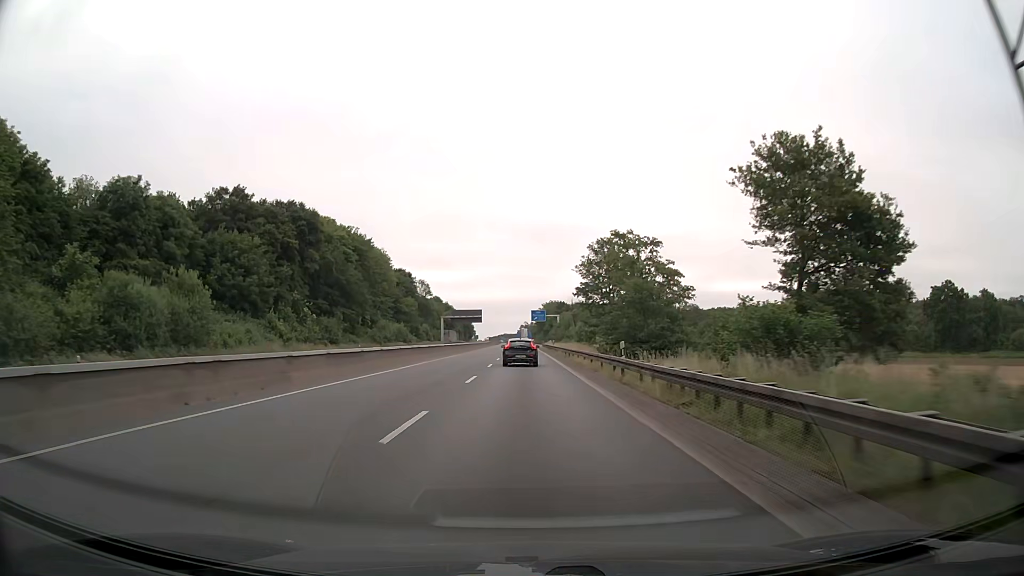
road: trunk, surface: asphalt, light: Day
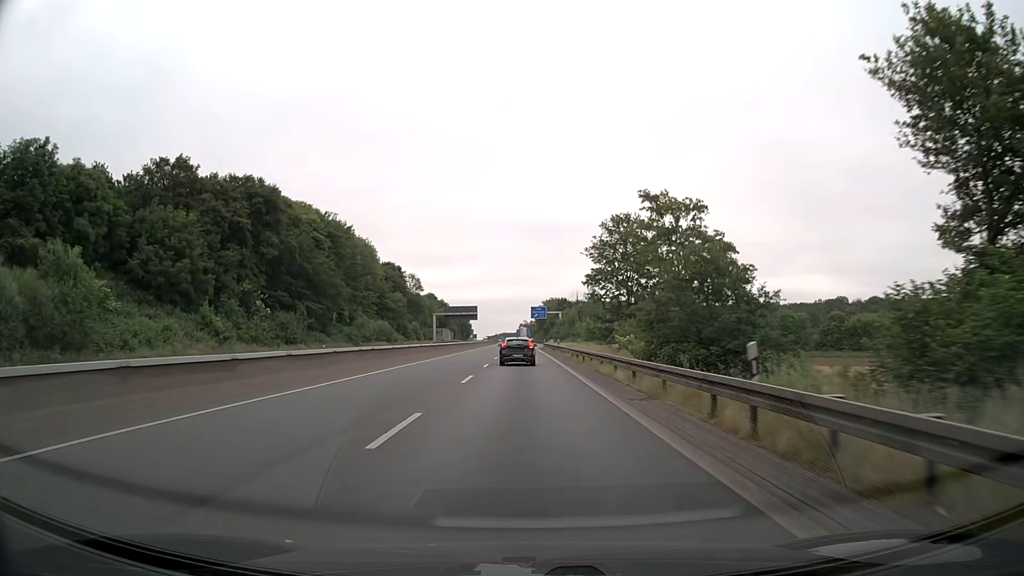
(0.0, +12.9) m; 0°
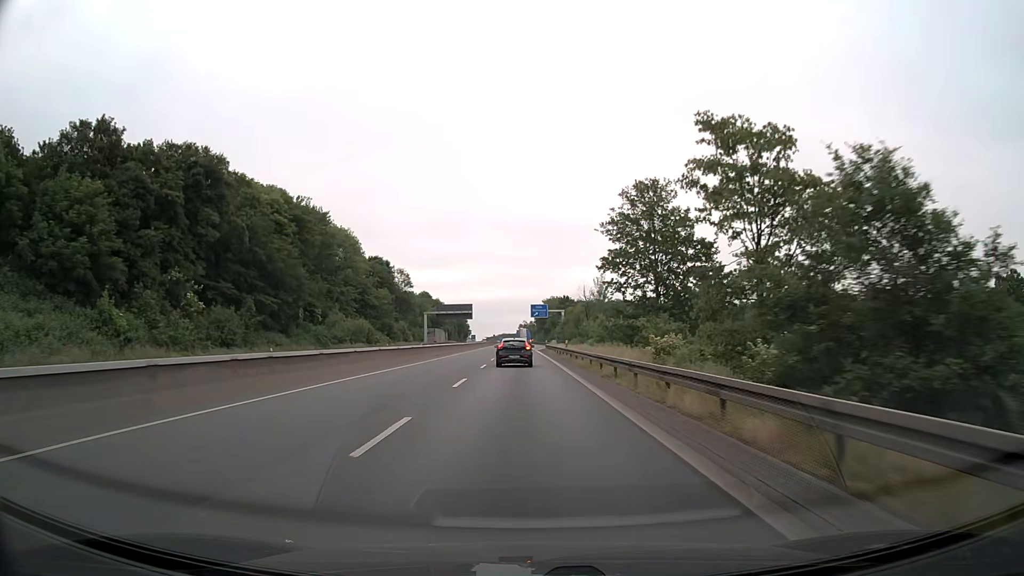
(0.0, +12.8) m; 0°
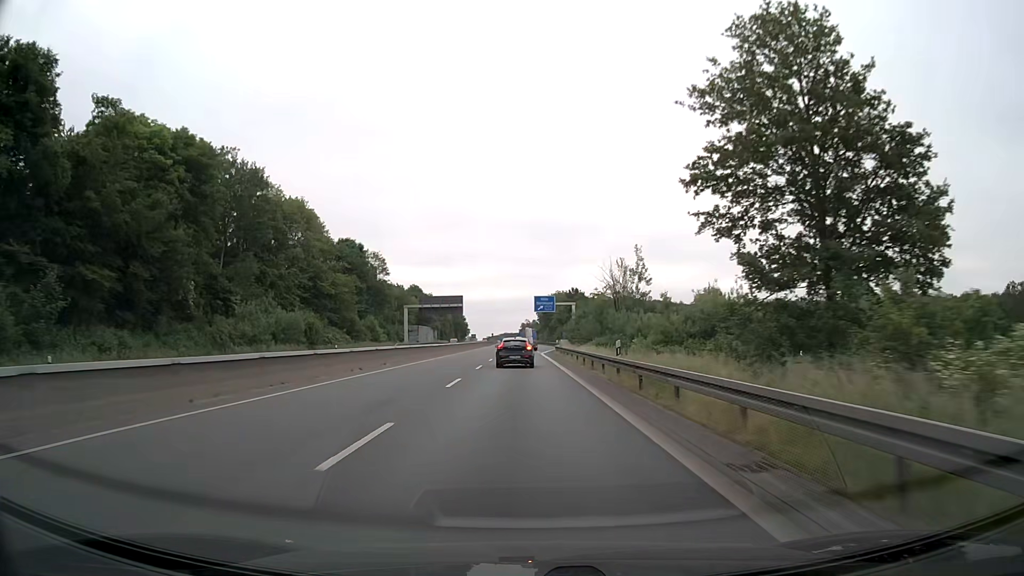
(0.0, +25.4) m; 0°
